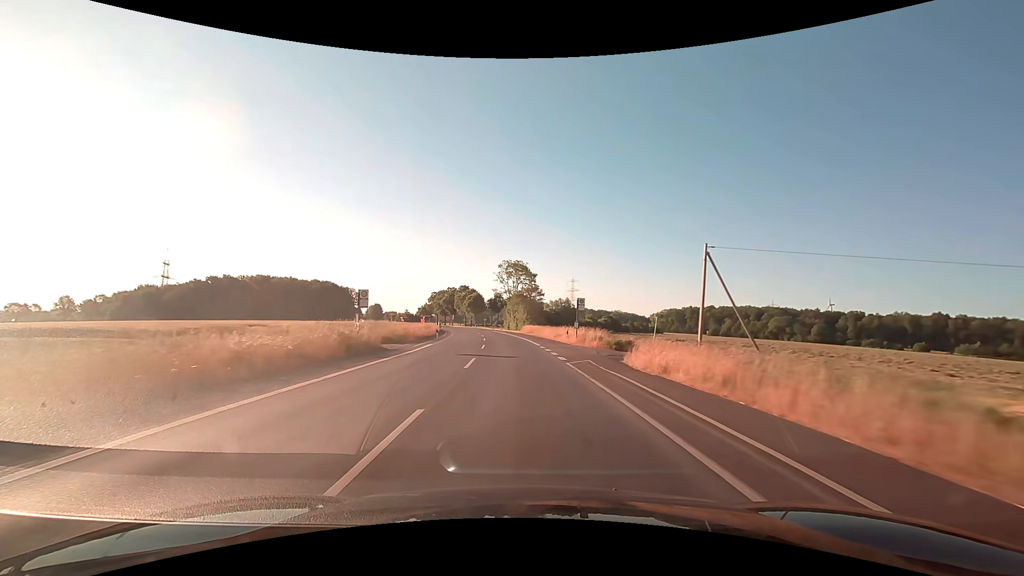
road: secondary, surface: asphalt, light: Day
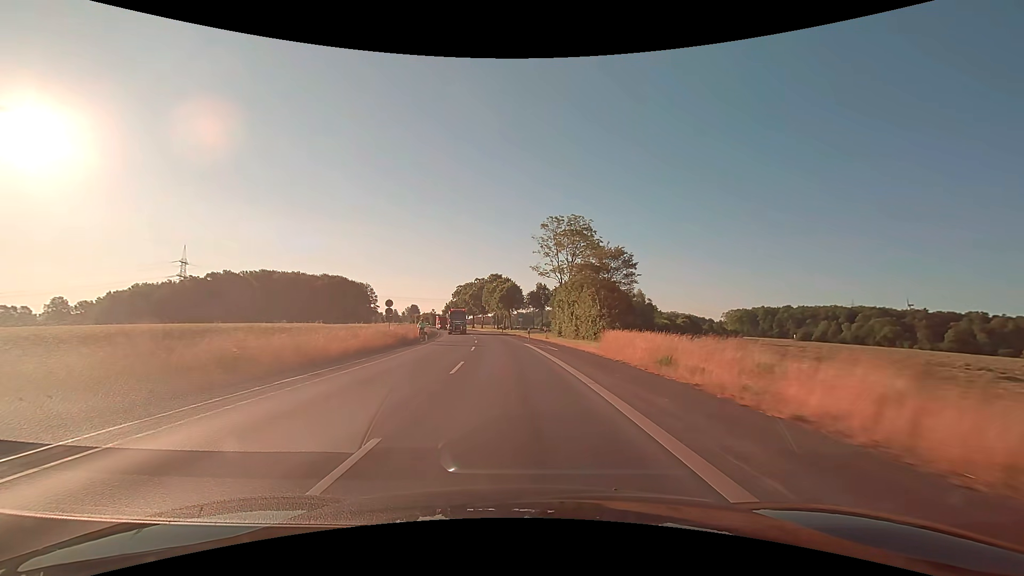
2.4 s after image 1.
(-2.2, +50.0) m; -5°
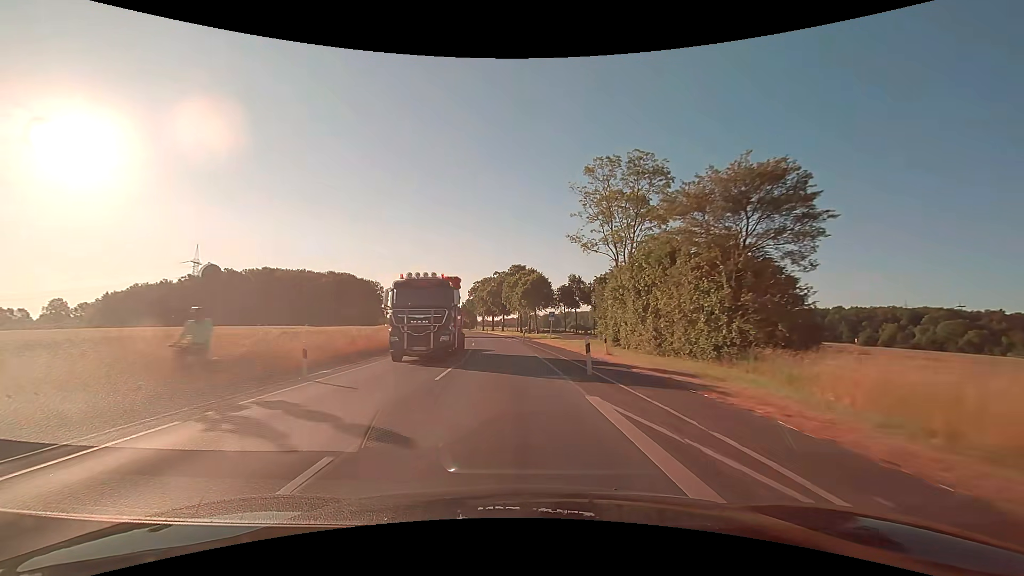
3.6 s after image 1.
(-0.6, +25.0) m; -3°
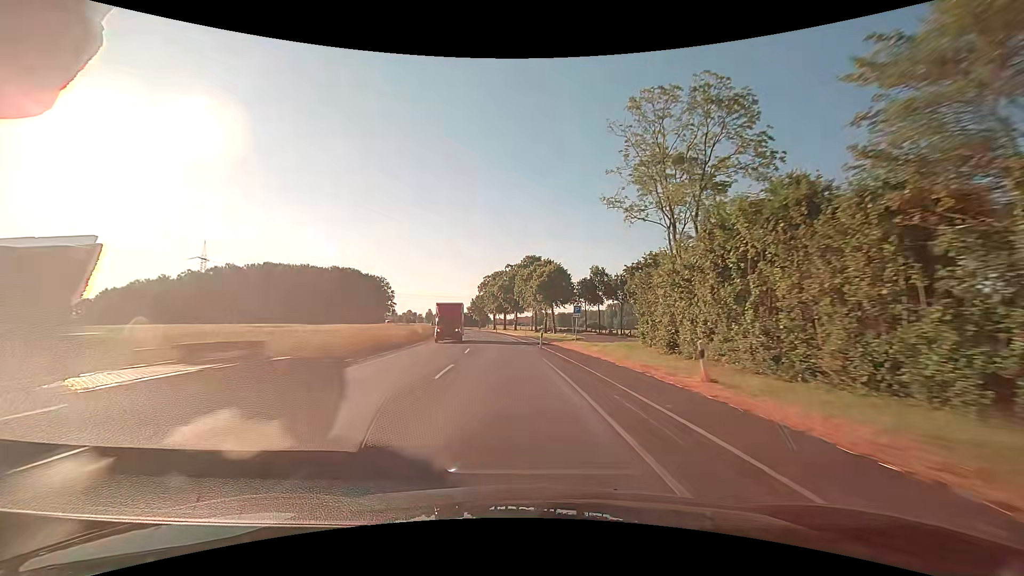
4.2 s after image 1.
(-0.2, +12.5) m; -2°
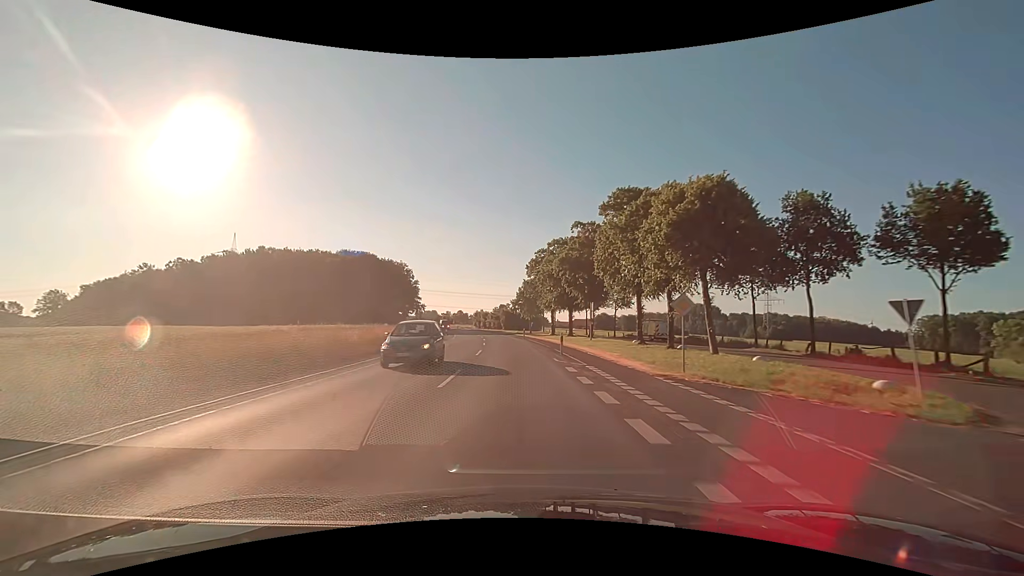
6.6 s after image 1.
(-3.0, +49.8) m; -7°
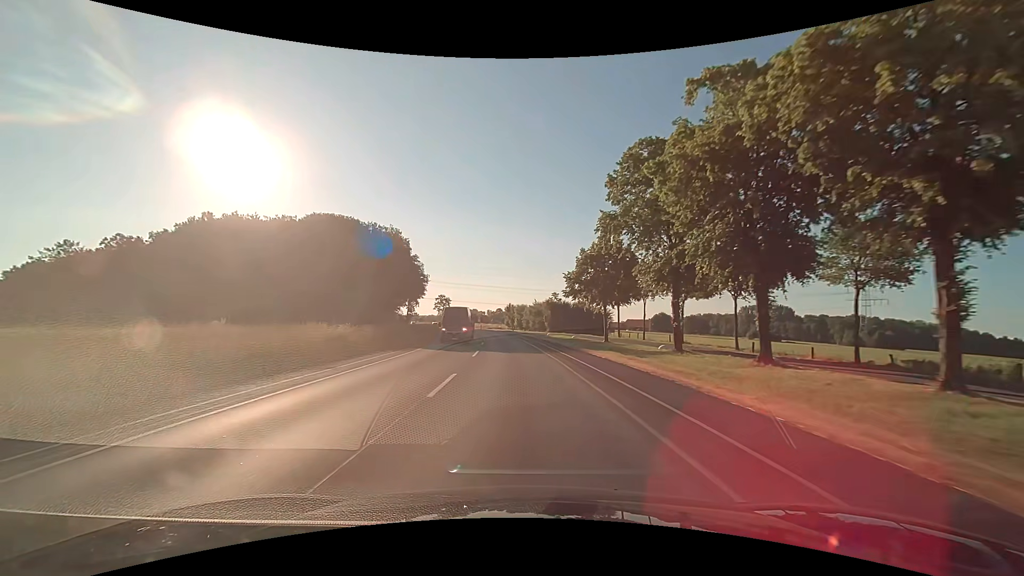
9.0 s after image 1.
(-2.1, +49.9) m; -5°
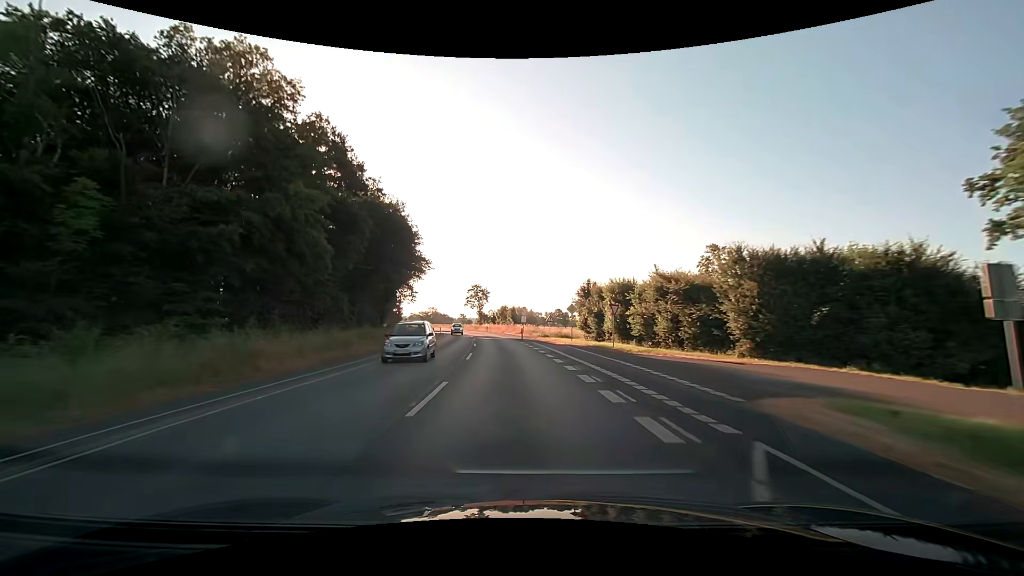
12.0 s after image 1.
(-3.8, +62.4) m; -7°
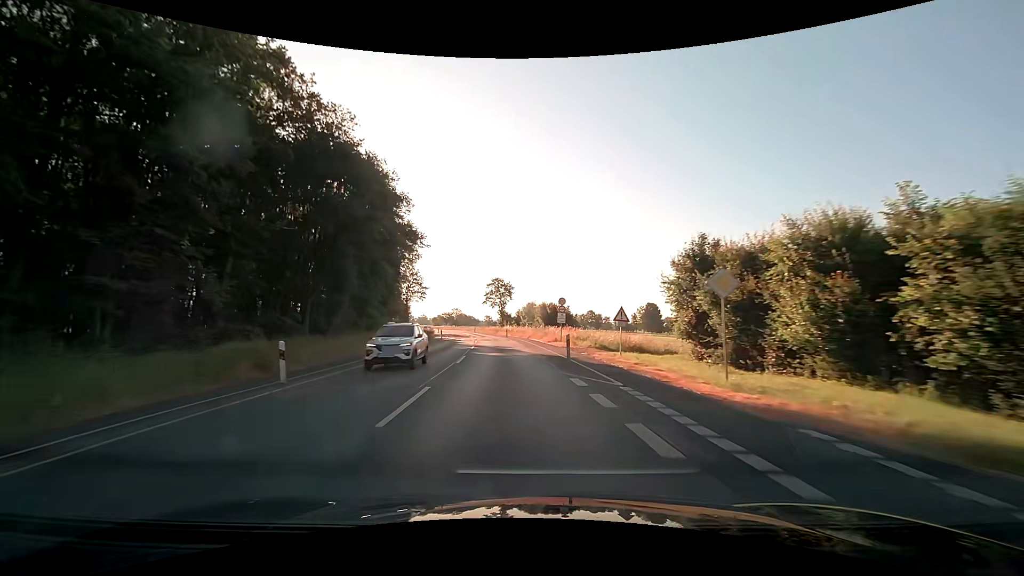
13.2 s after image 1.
(-0.6, +25.0) m; -3°
(0, +10) (0, +20) (-1, +30) (-2, +40) (-3, +50) (-4, +60) (-5, +70) (-7, +80) (-9, +89) (-11, +99) m
